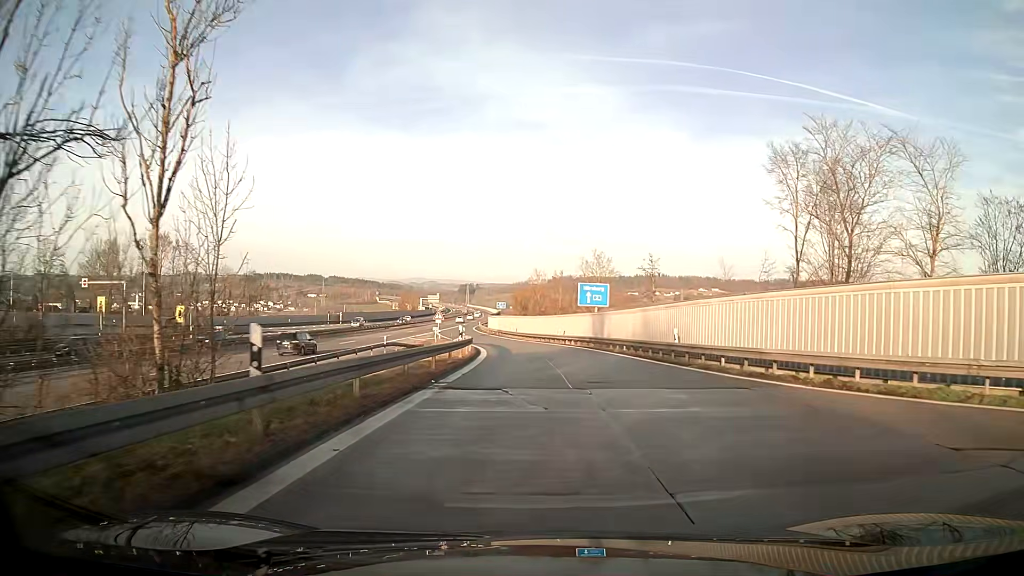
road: service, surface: asphalt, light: Day
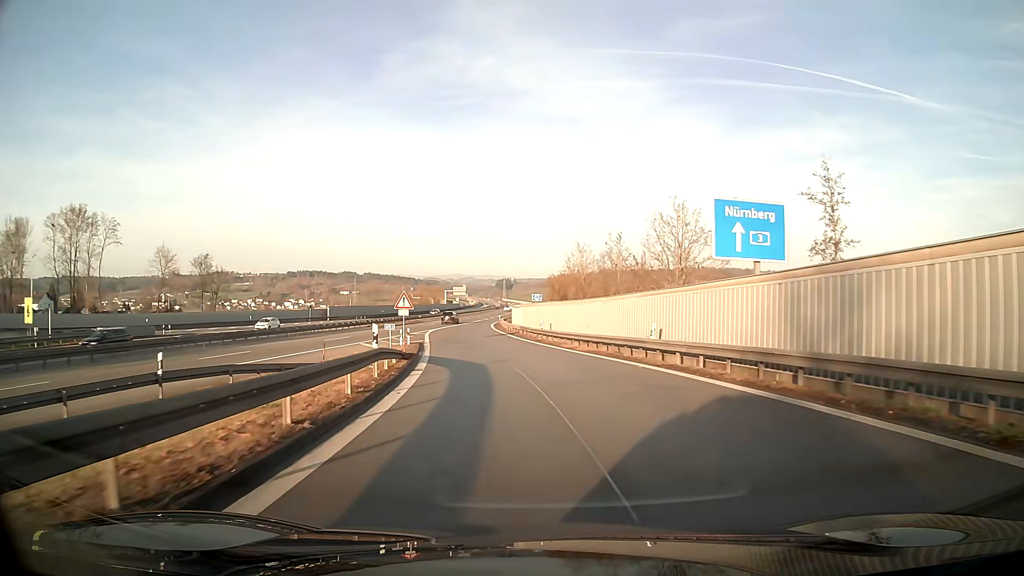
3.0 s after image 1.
(-0.7, +35.2) m; -4°
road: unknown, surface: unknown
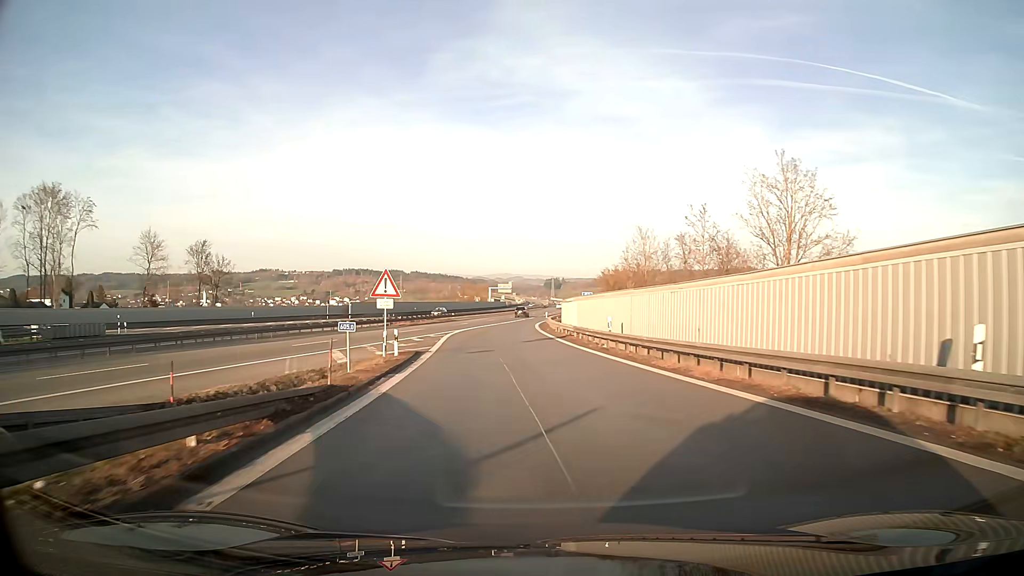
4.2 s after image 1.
(-0.6, +16.0) m; -4°
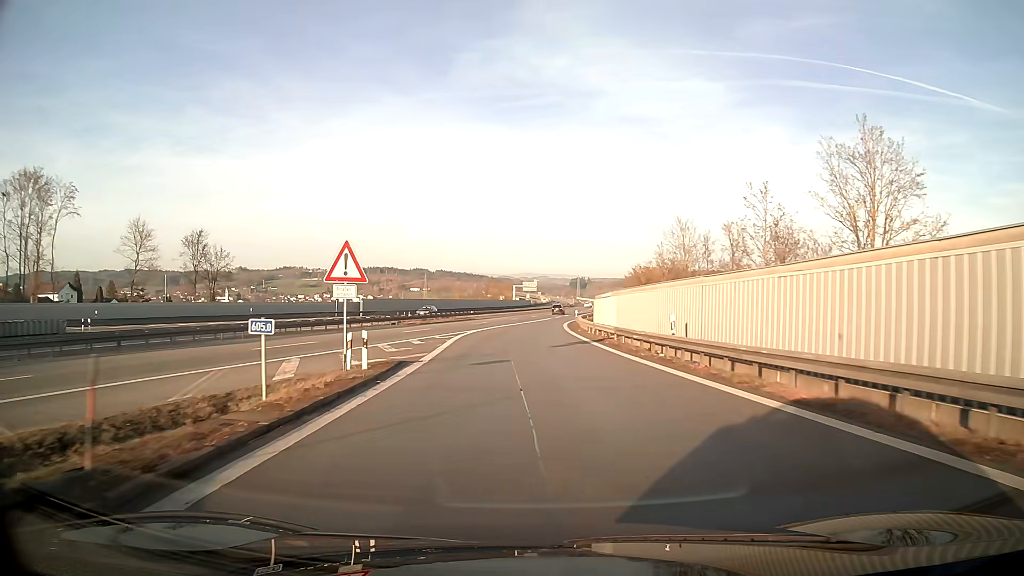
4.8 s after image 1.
(-0.1, +8.4) m; -2°
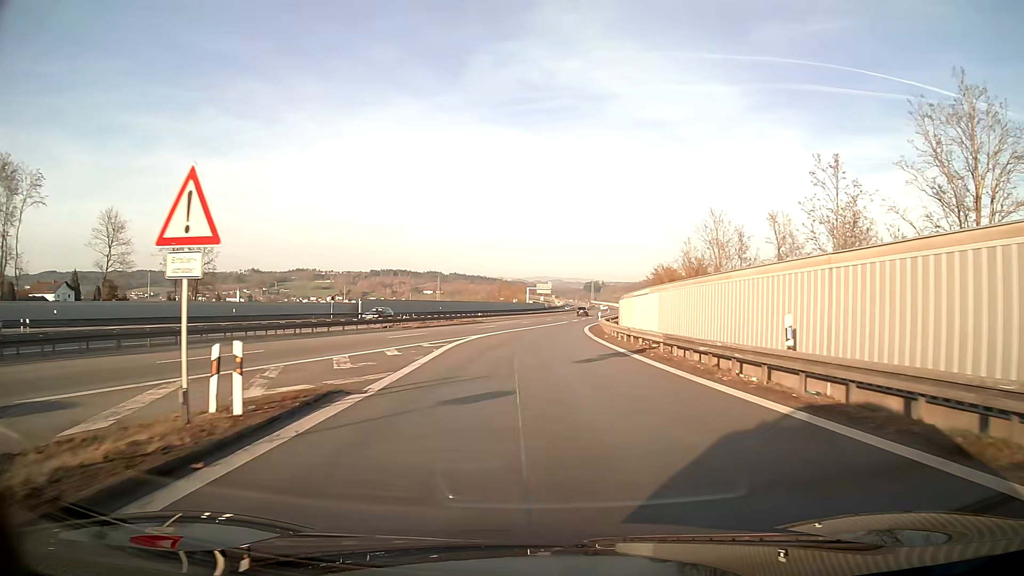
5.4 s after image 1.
(0.0, +8.6) m; 0°
